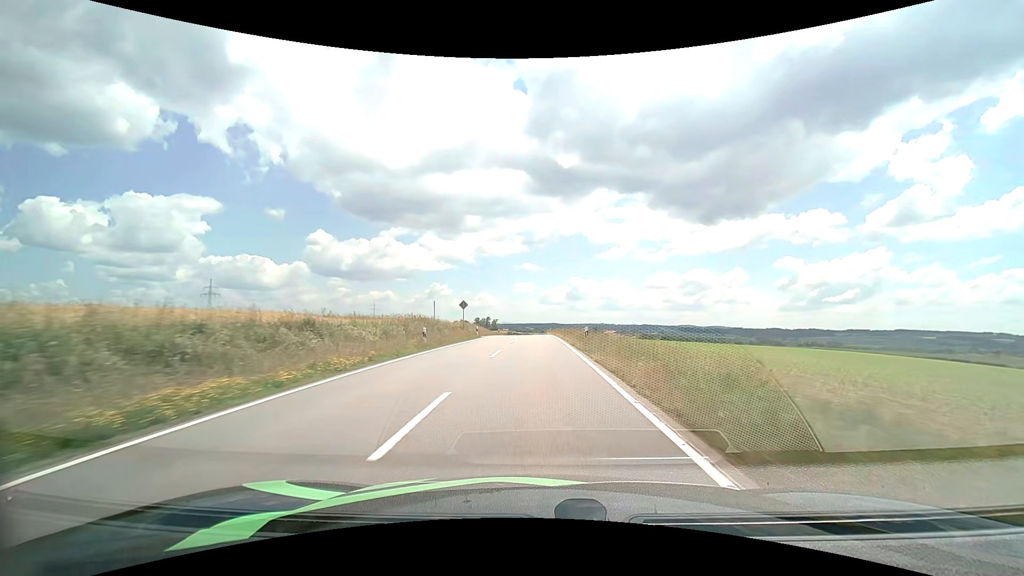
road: tertiary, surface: asphalt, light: Day
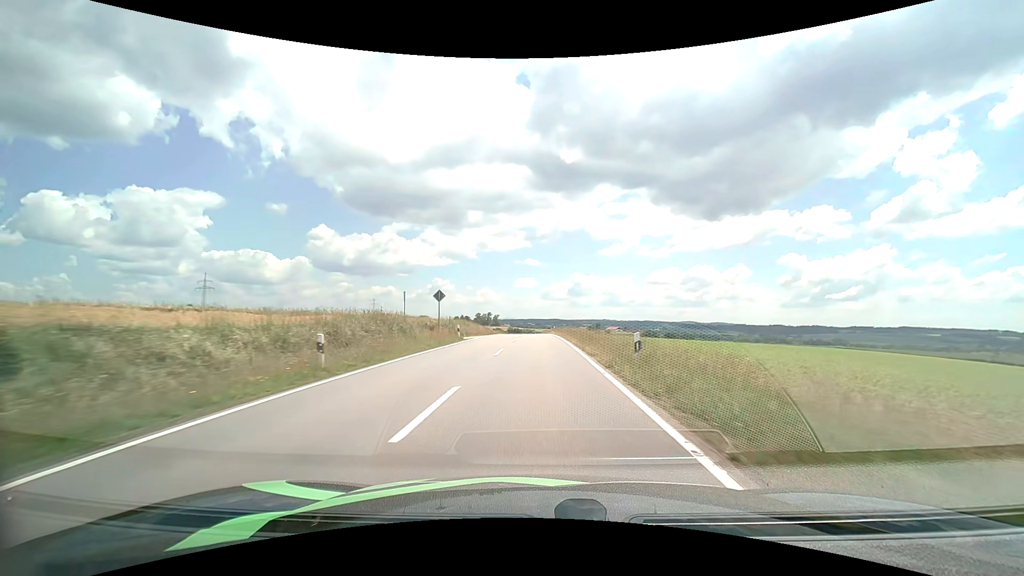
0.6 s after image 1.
(0.0, +11.7) m; 0°
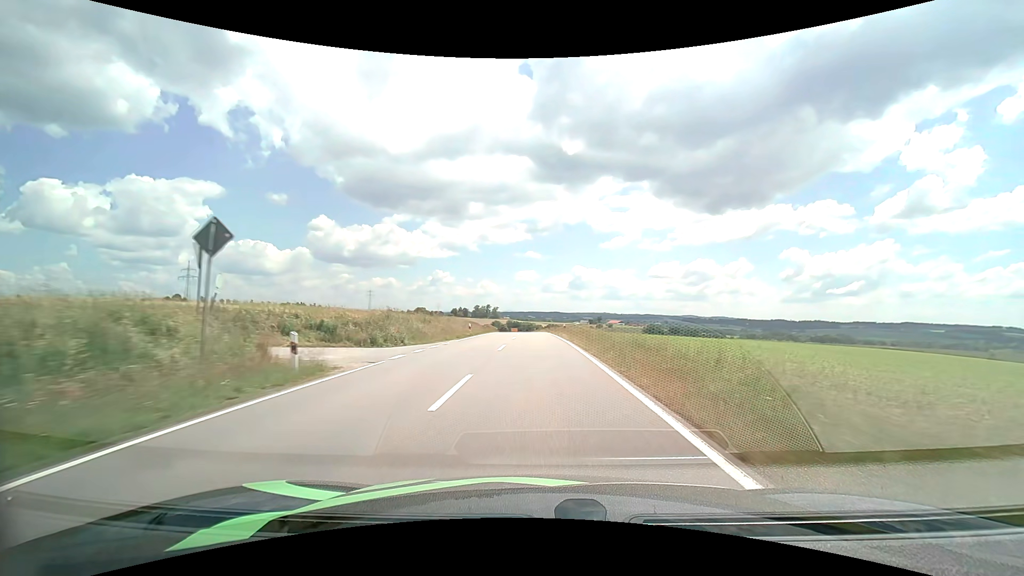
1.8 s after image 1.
(-0.1, +22.9) m; 0°
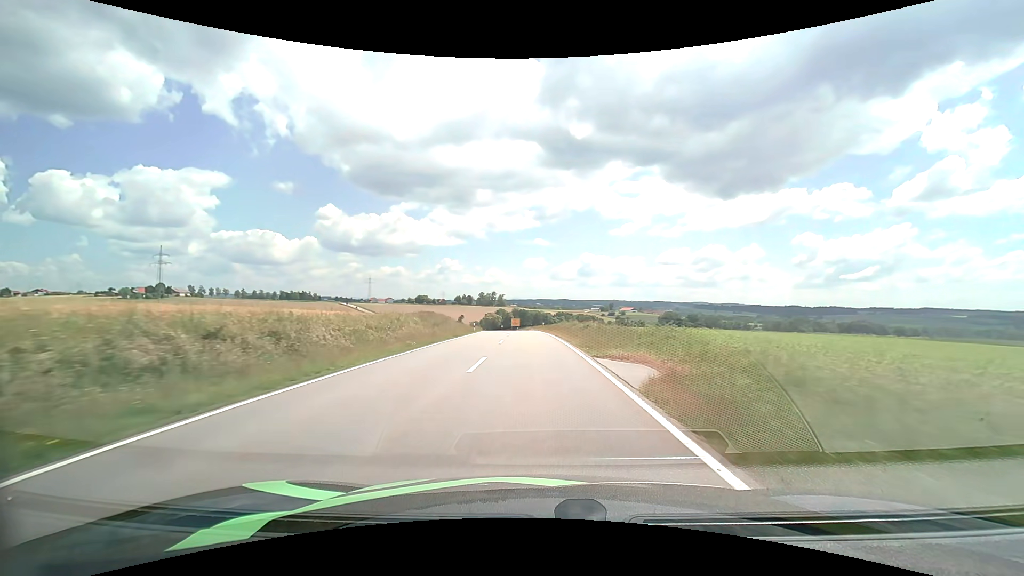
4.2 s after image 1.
(-0.2, +45.3) m; -1°
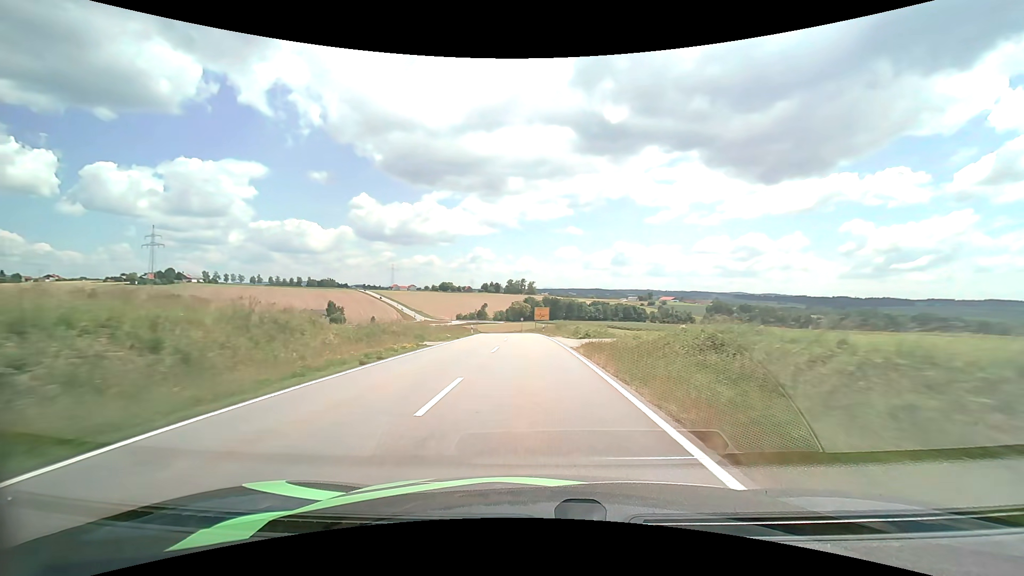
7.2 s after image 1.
(-1.5, +53.7) m; -4°
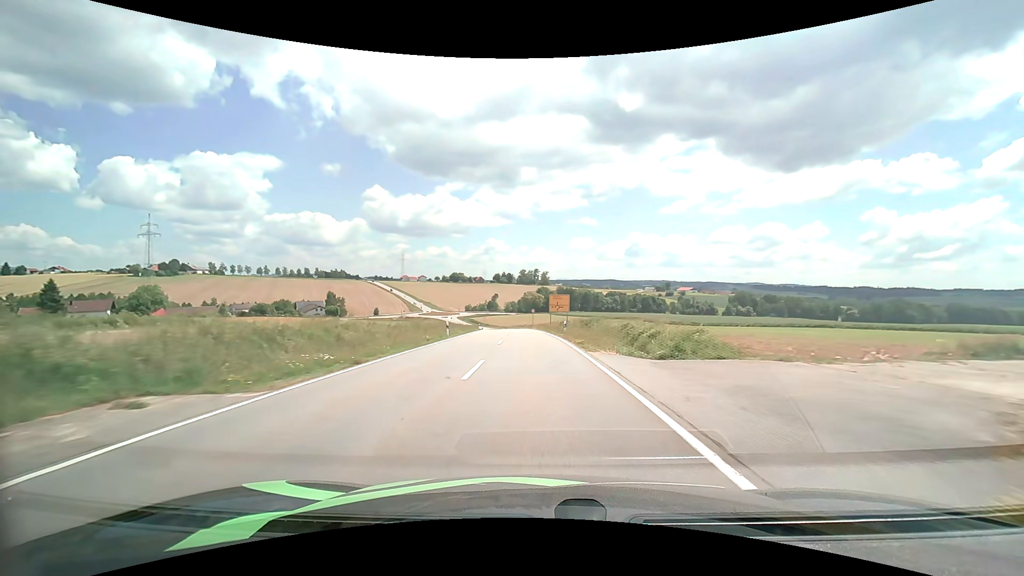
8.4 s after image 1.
(-0.3, +21.1) m; -1°
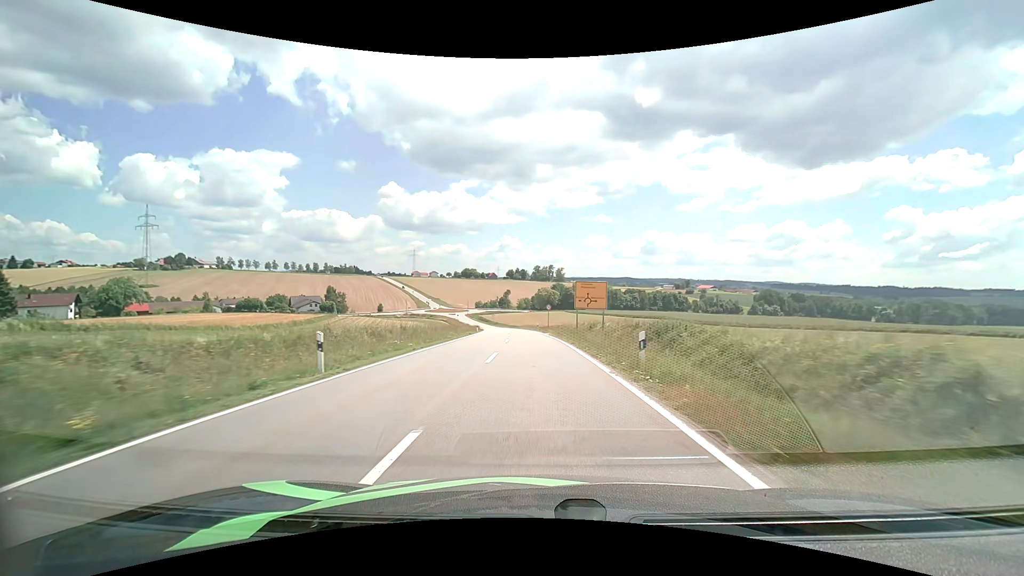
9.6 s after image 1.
(-0.3, +20.8) m; -2°
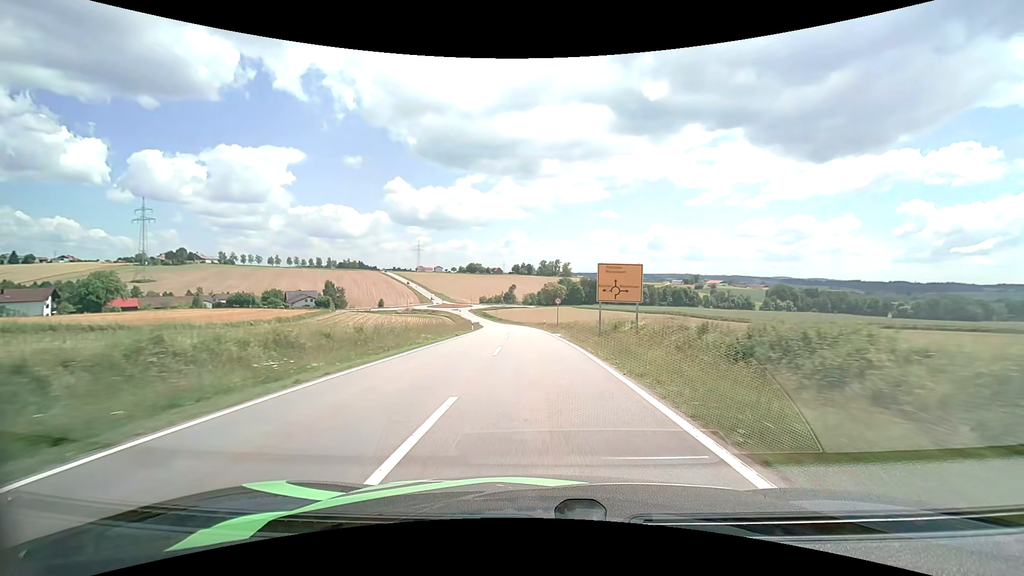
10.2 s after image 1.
(-0.1, +10.2) m; -1°
(0, +10) (0, +20) (-1, +30) (-1, +40) (-1, +50) (-2, +60) (-3, +70) (-4, +80) (-5, +90) (-6, +100) m
